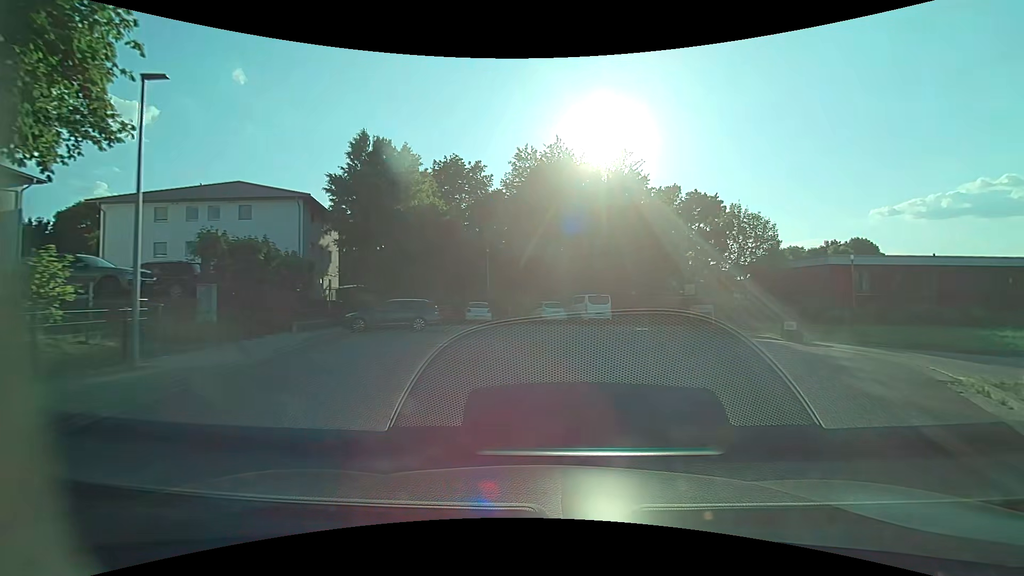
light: Day
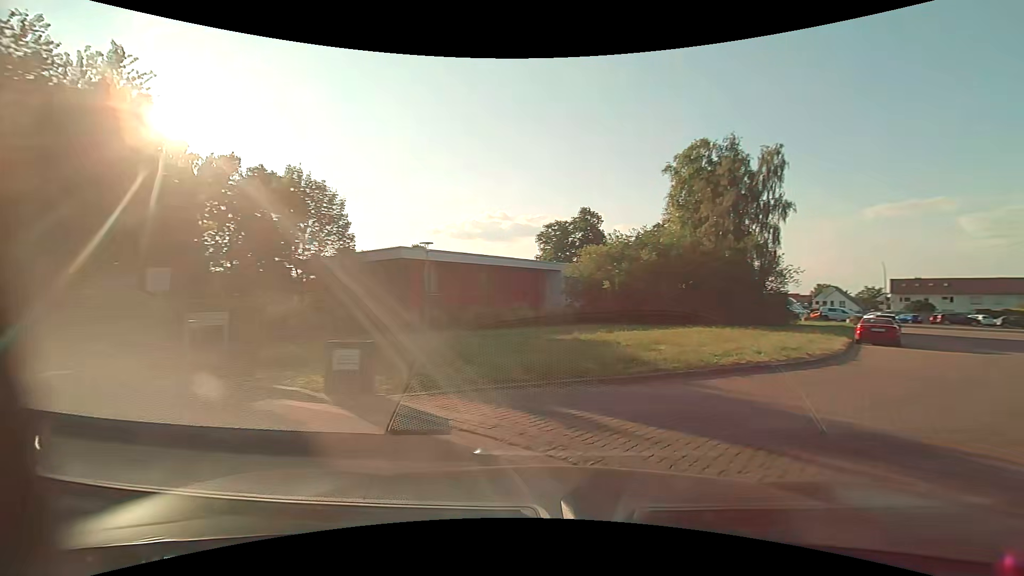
(+4.3, +12.1) m; +45°
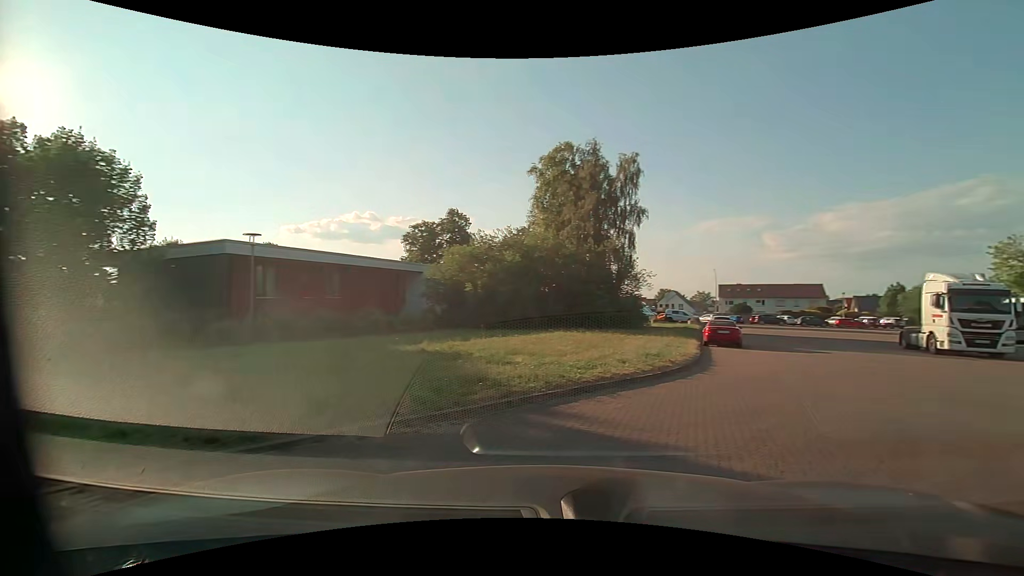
(+0.4, +2.9) m; +17°
